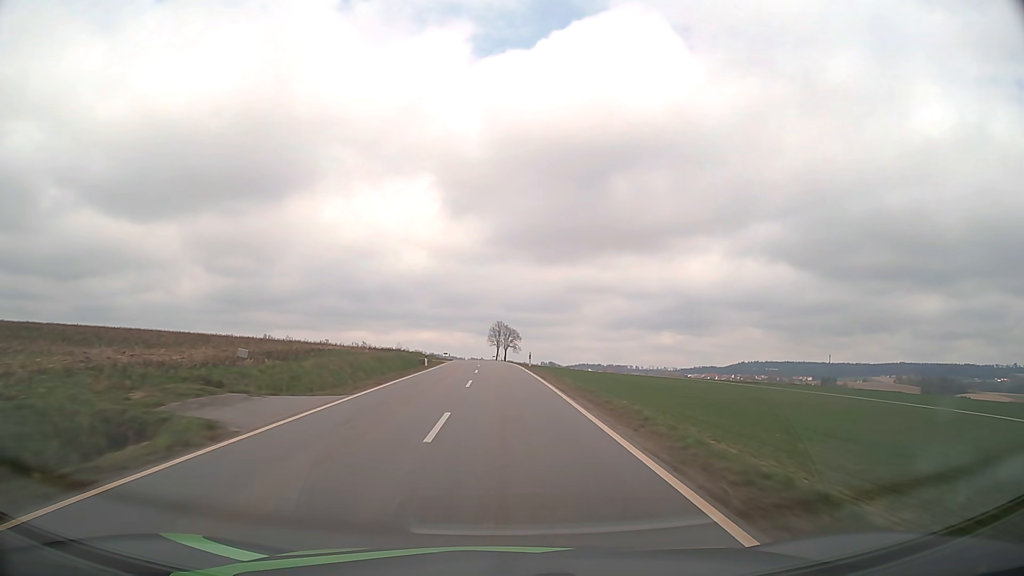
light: Day
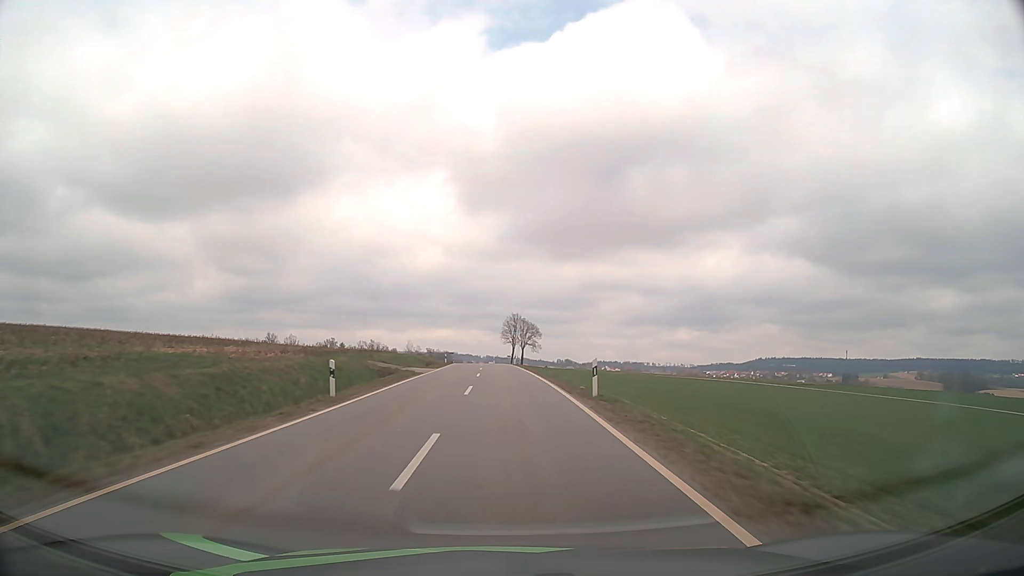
(-0.3, +27.4) m; -1°
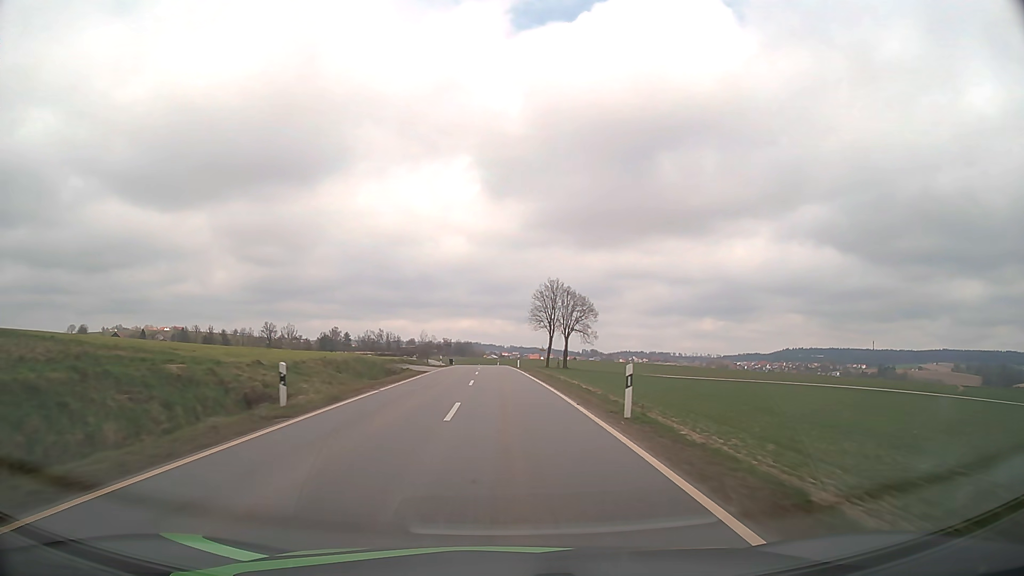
(-1.0, +55.5) m; -2°
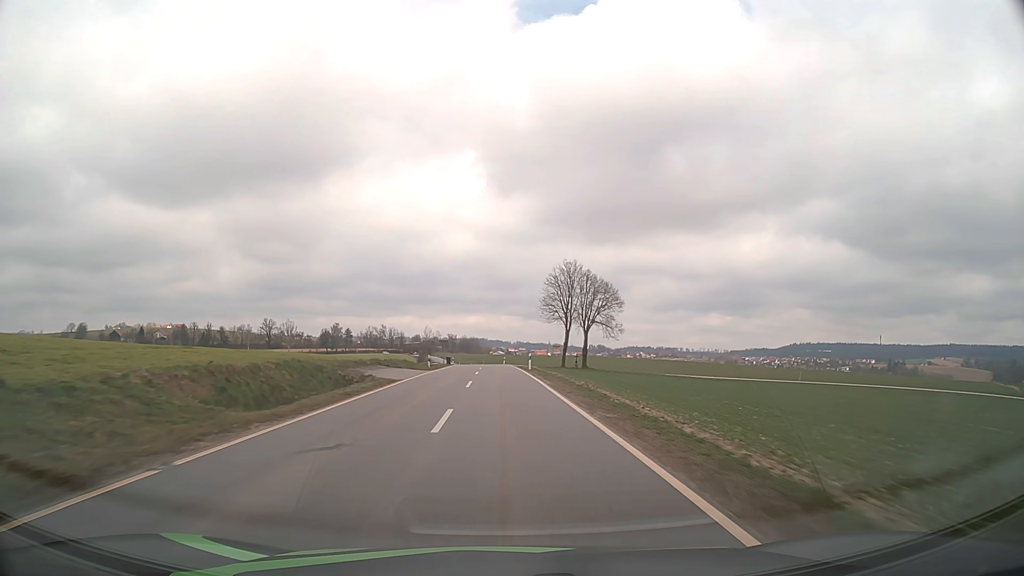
(-0.1, +13.7) m; -1°
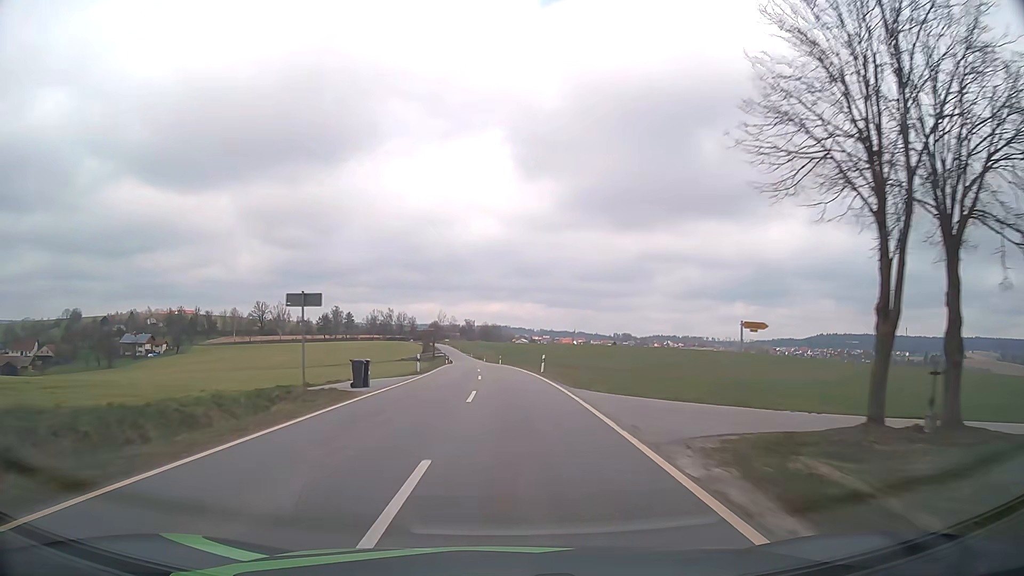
(-1.1, +55.5) m; -2°
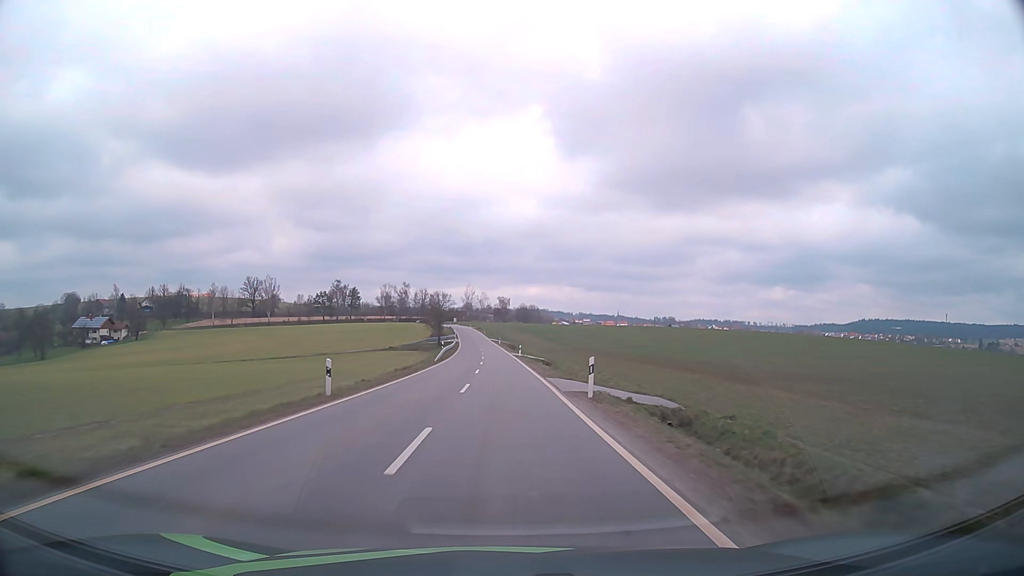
(-1.8, +70.2) m; -3°
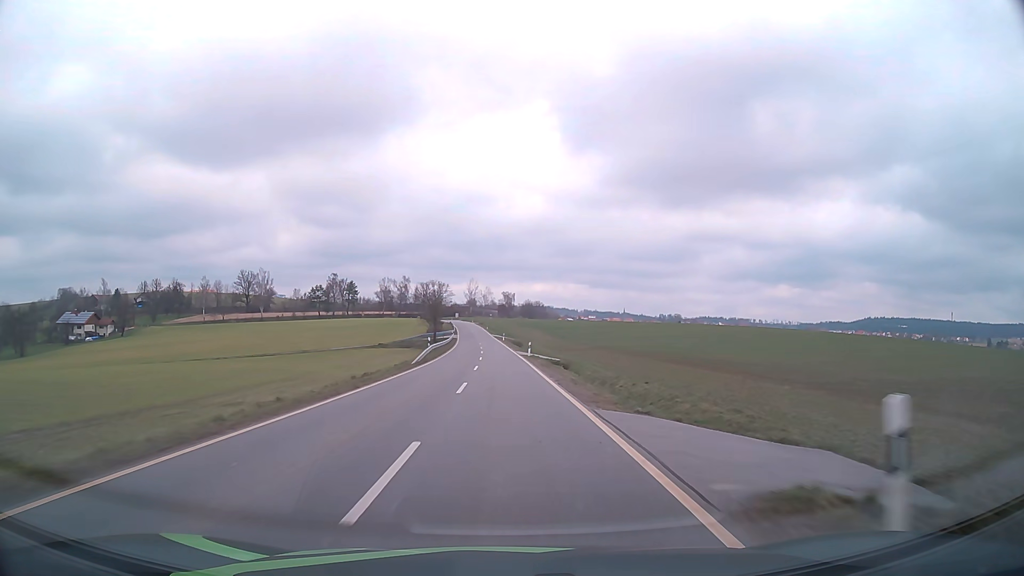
(-0.1, +14.2) m; 0°
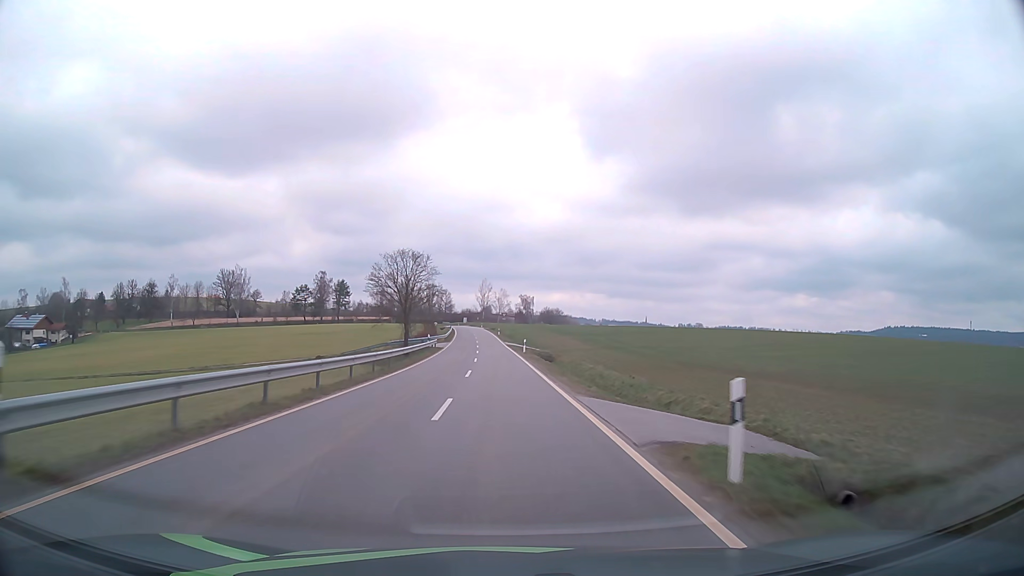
(-0.4, +42.5) m; -1°
(0, +10) (0, +20) (0, +30) (-1, +40) (-1, +50) (-2, +60) (-2, +70) (-3, +80) (-3, +90) (-4, +100) m
